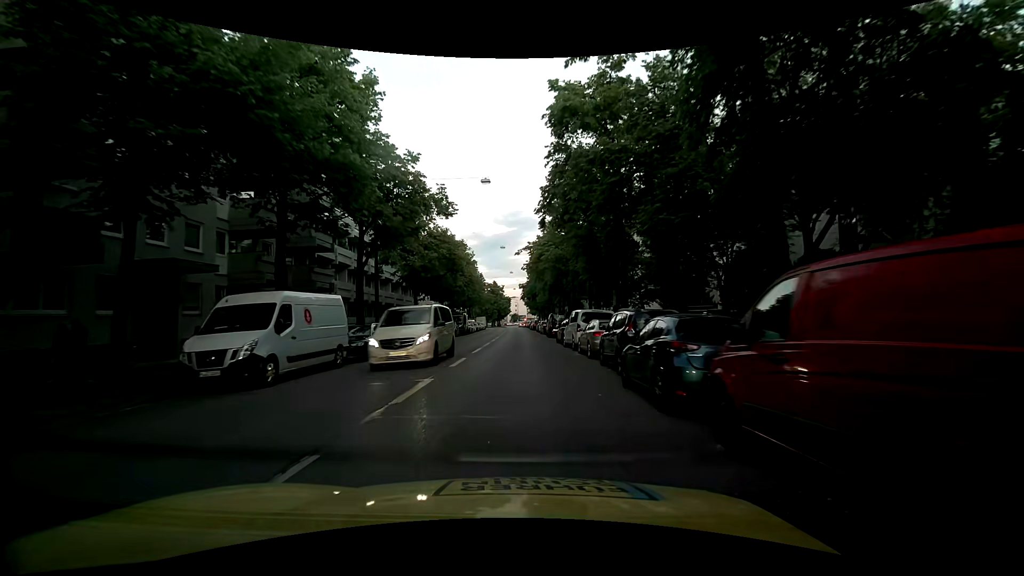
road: secondary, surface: asphalt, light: Day
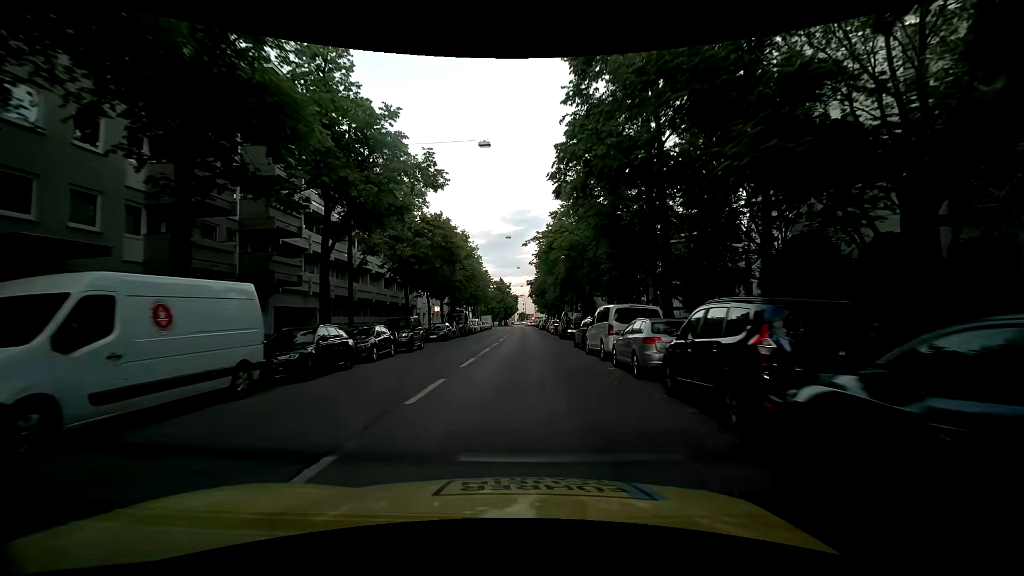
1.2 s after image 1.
(-0.1, +6.2) m; -3°
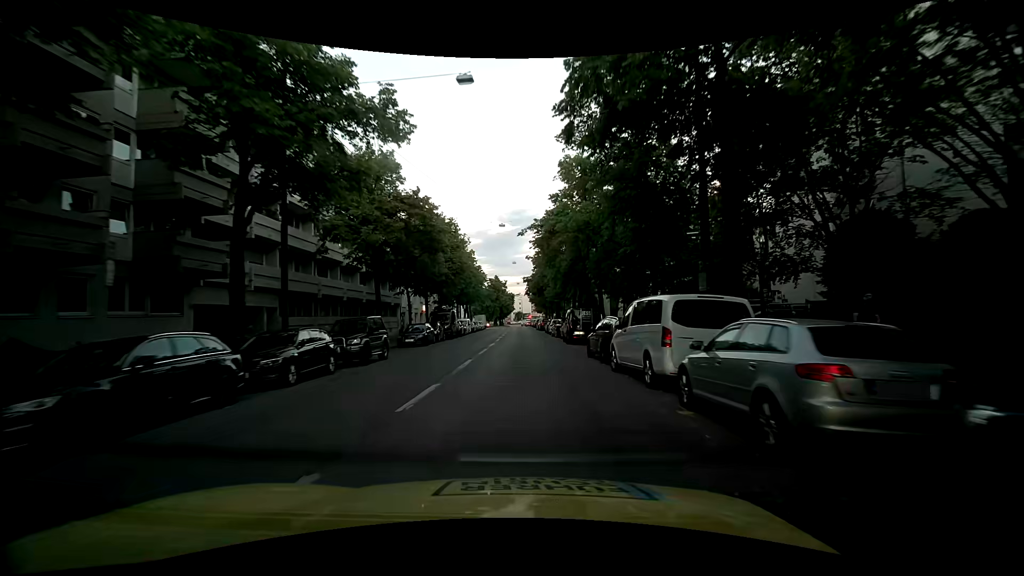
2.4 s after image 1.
(+0.1, +6.6) m; +1°
(0, +10) (0, +20) (0, +30) (0, +40) (0, +50) (0, +60) (0, +70) (0, +80) (0, +90) (-1, +100) m
